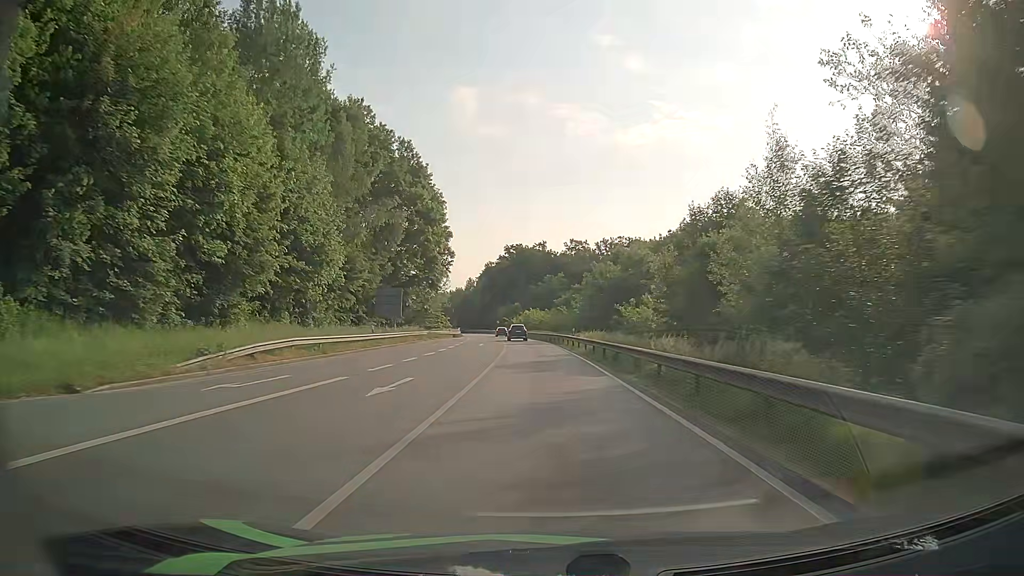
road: primary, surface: asphalt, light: Day
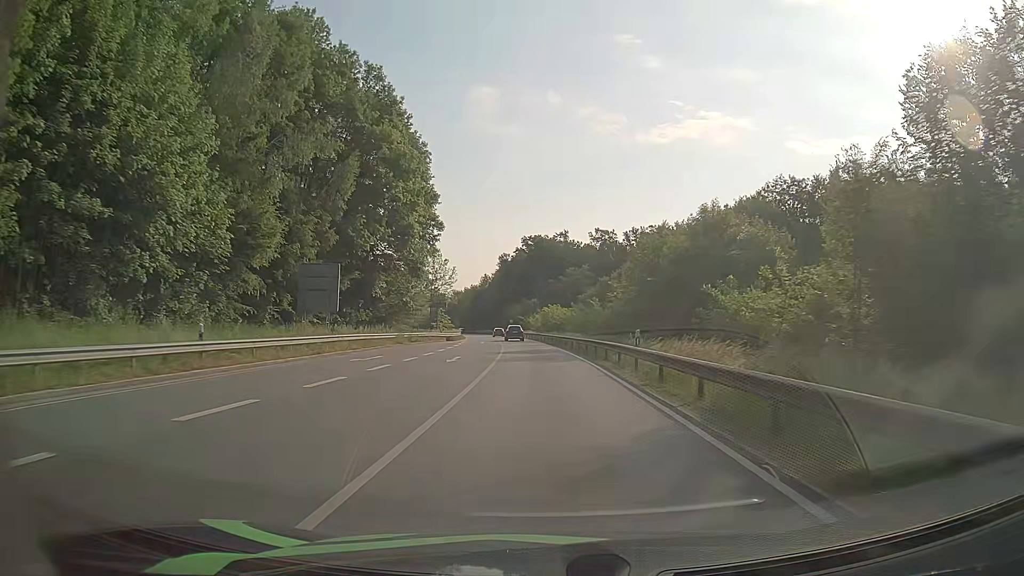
(-0.4, +24.4) m; -2°
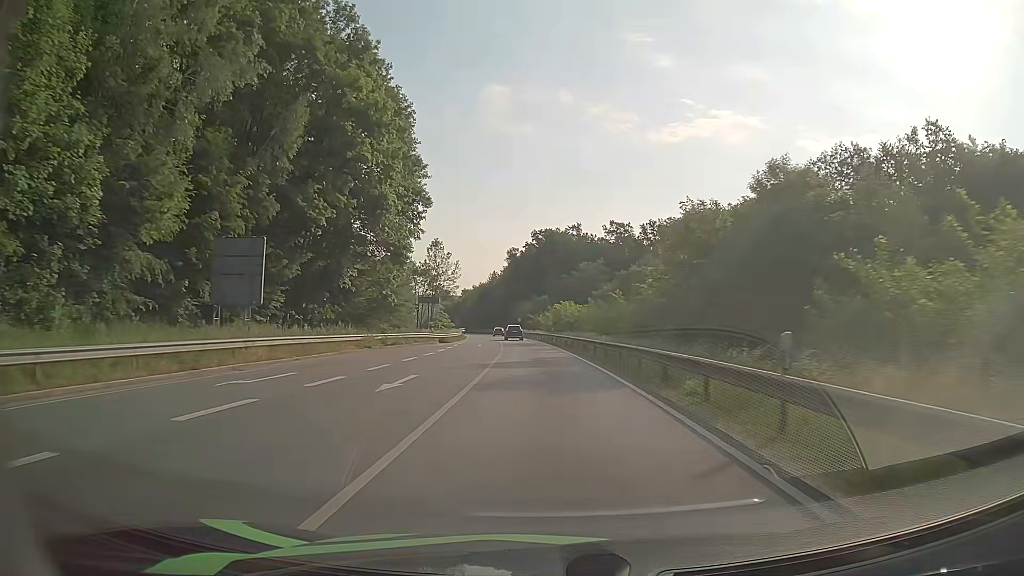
(-0.1, +12.2) m; -1°
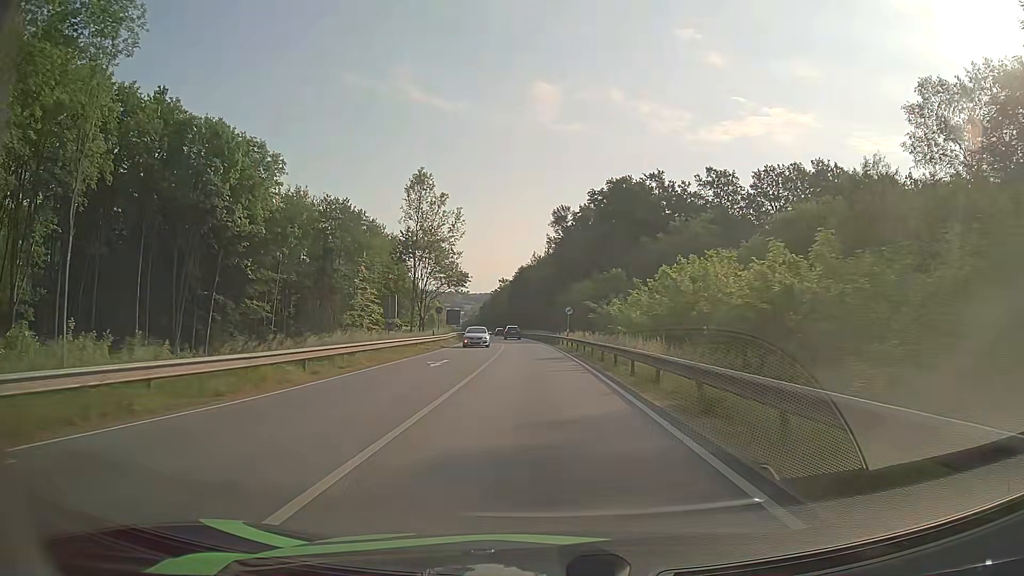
(-2.2, +60.9) m; -5°
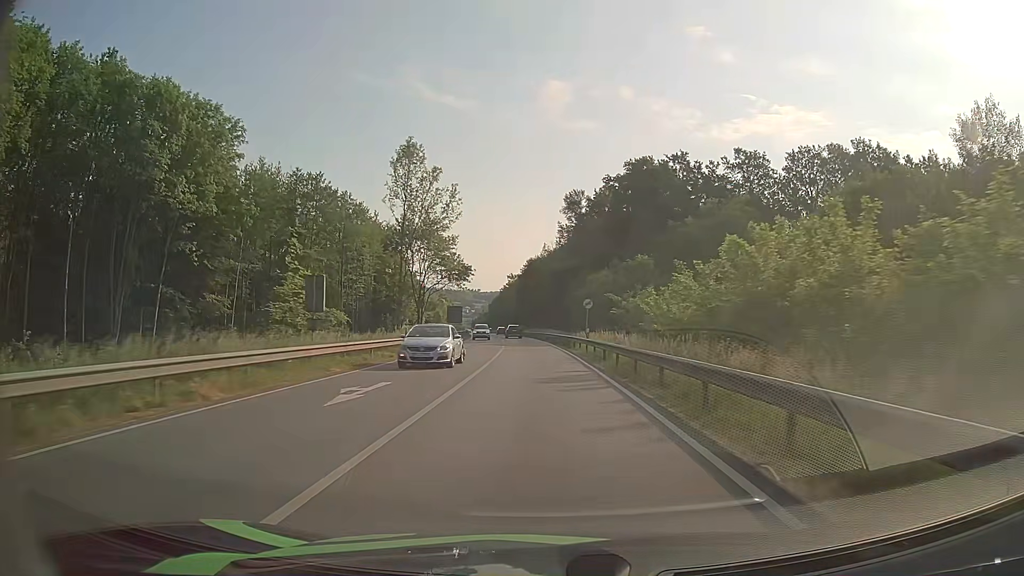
(-0.1, +12.2) m; -1°
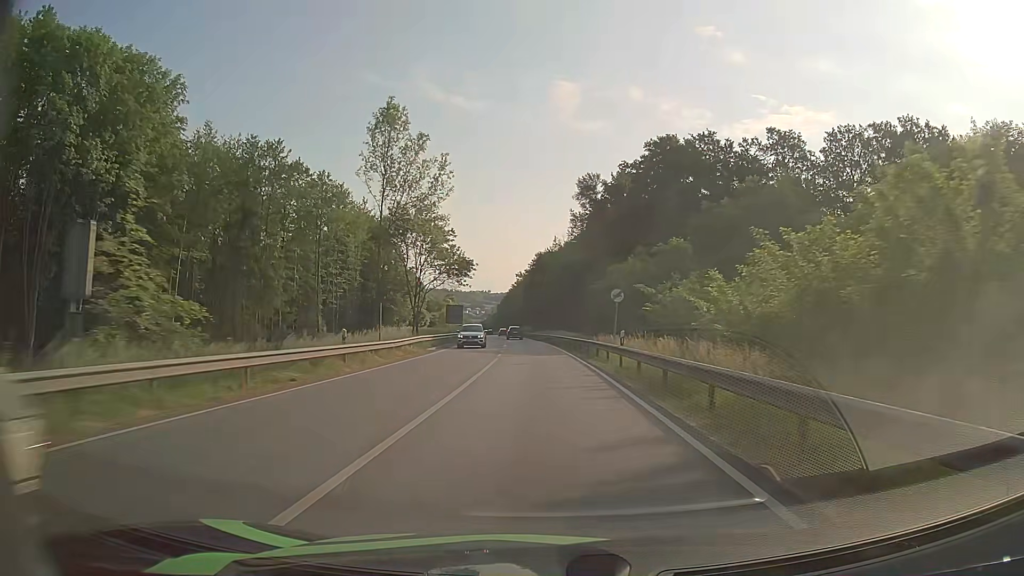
(-0.1, +12.3) m; -1°
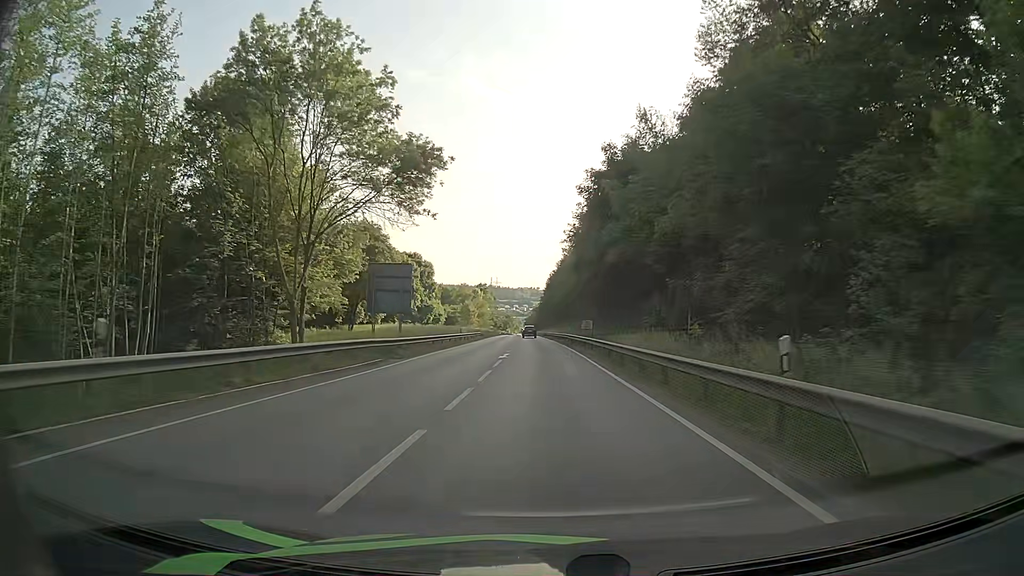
(-2.6, +62.9) m; -4°
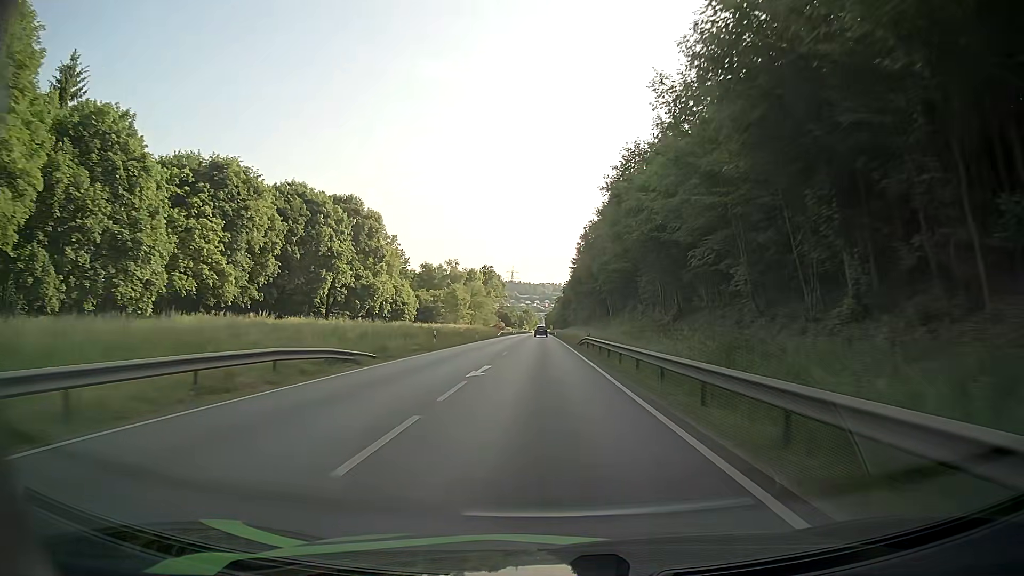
(-1.5, +65.2) m; -2°
(0, +10) (0, +20) (0, +30) (0, +40) (0, +50) (-1, +60) (-1, +70) (-1, +80) (-1, +90) (-1, +100) m
